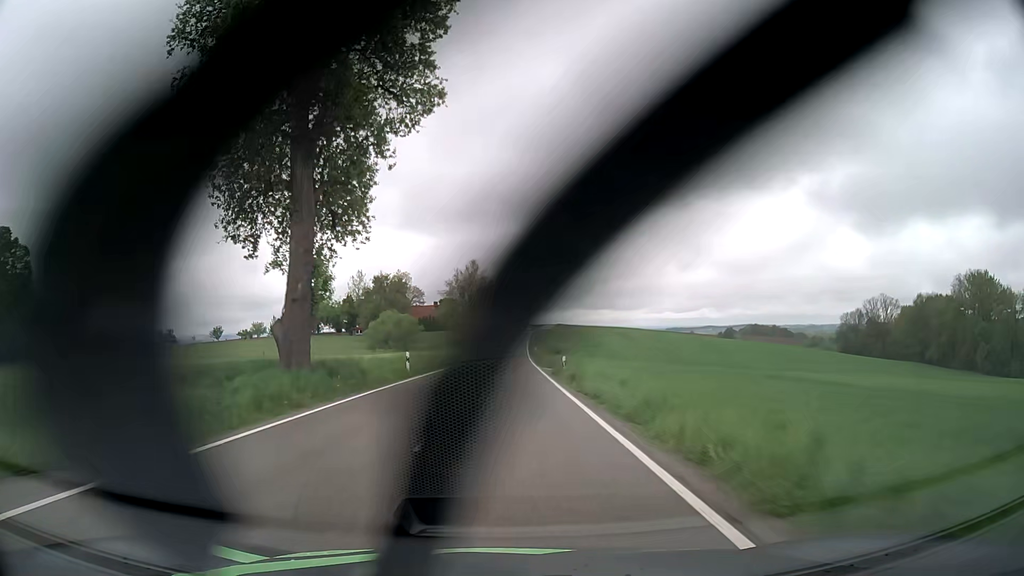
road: tertiary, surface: asphalt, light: Day
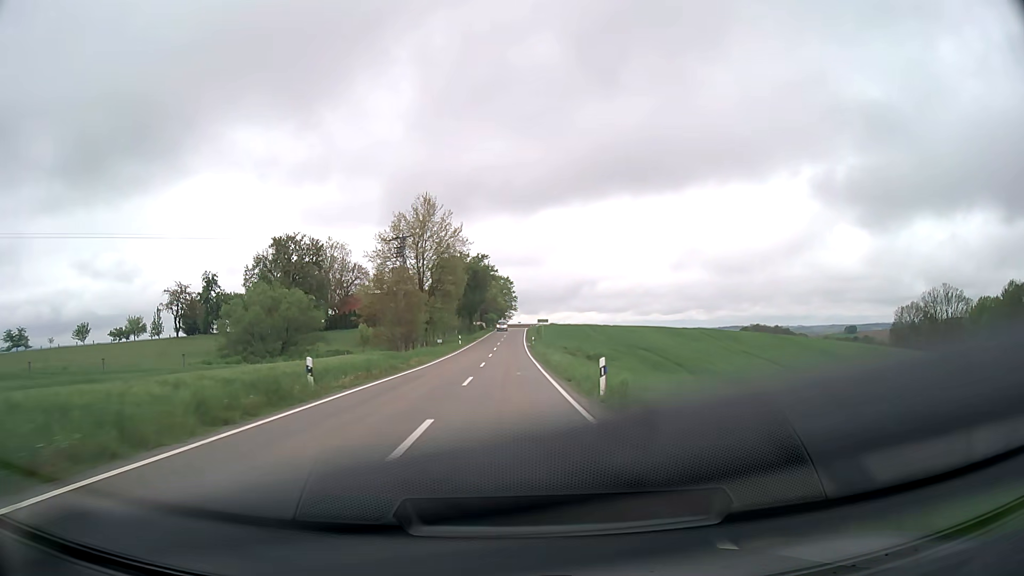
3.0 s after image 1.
(+0.9, +63.3) m; +1°
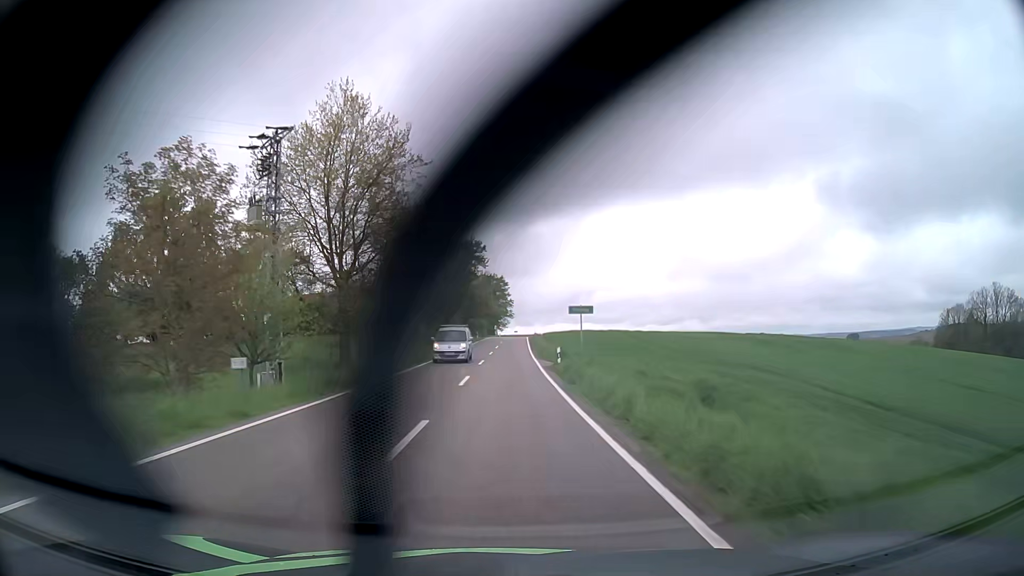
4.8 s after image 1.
(+0.2, +37.6) m; +1°
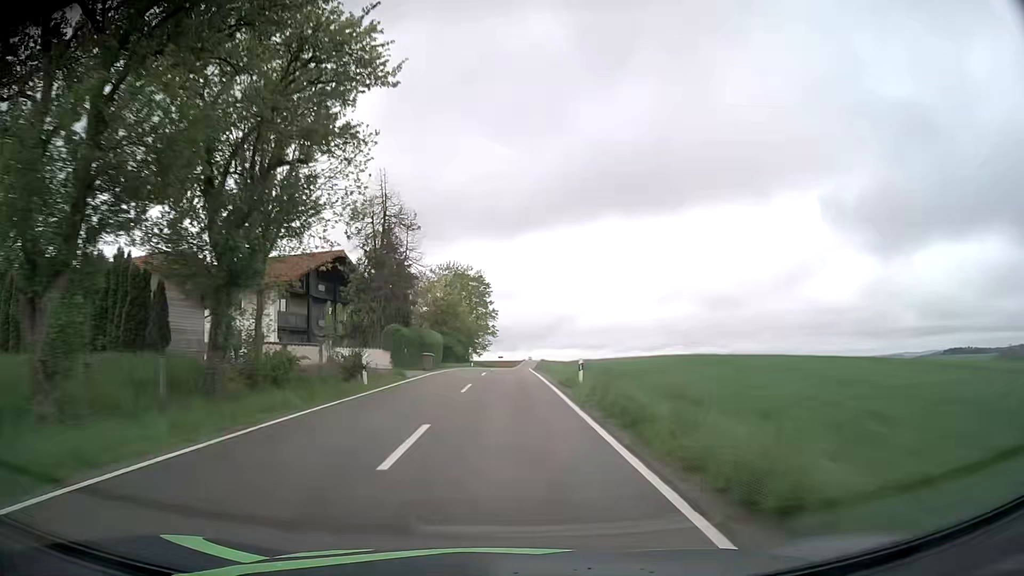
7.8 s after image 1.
(+0.4, +61.8) m; +1°
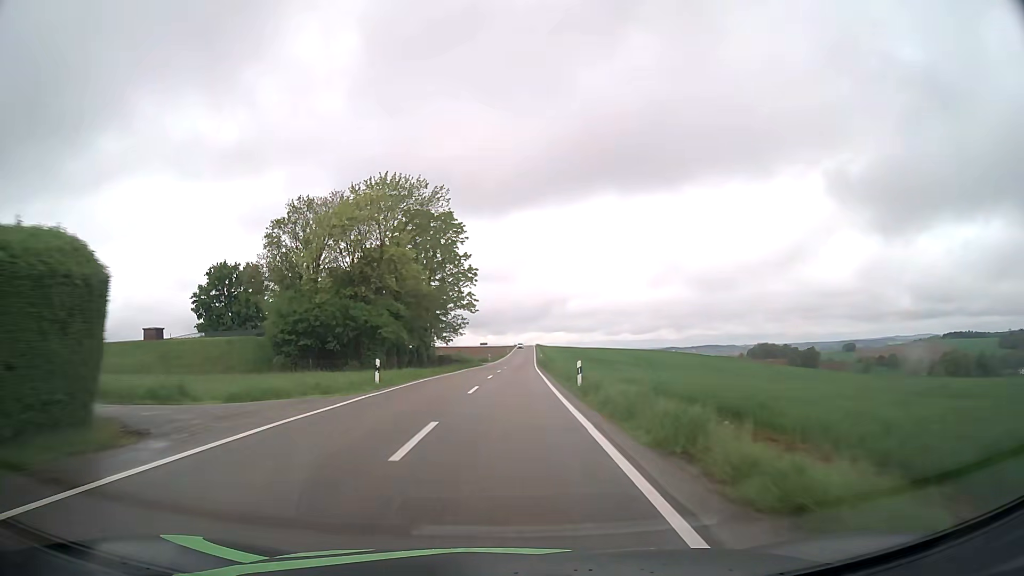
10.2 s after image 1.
(+0.6, +49.3) m; +1°
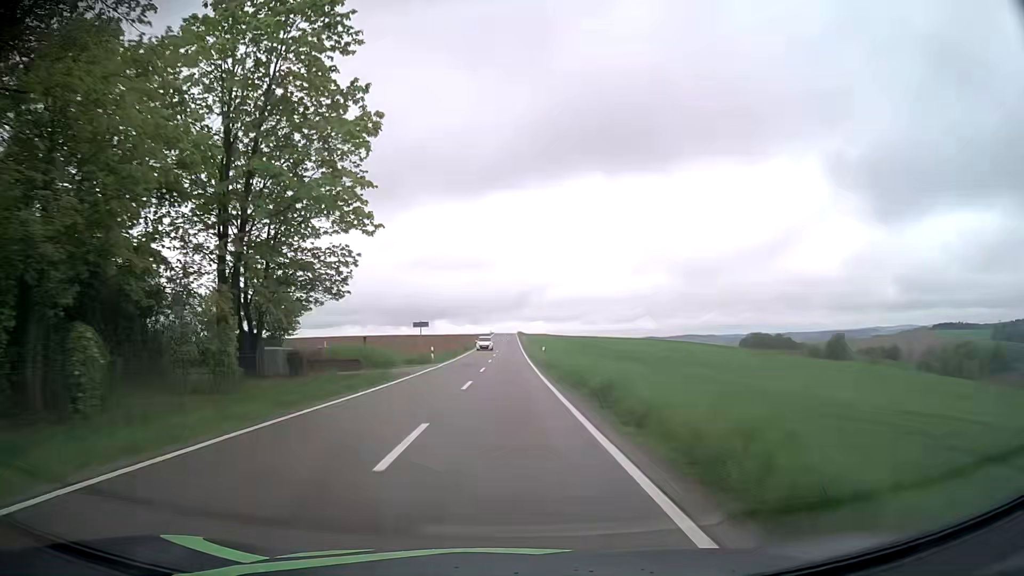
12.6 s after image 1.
(+0.9, +50.1) m; +2°
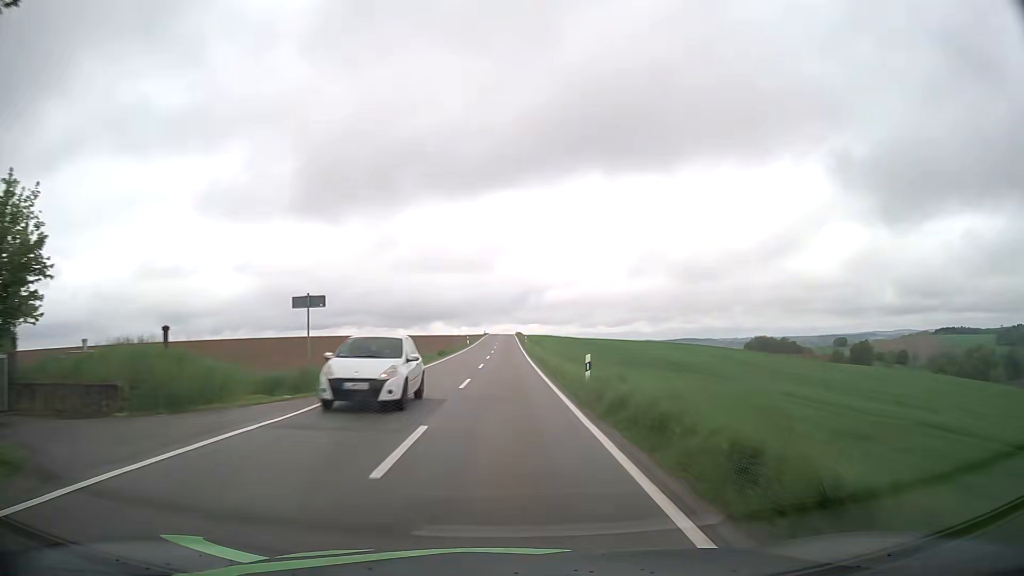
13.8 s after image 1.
(0.0, +25.2) m; 0°
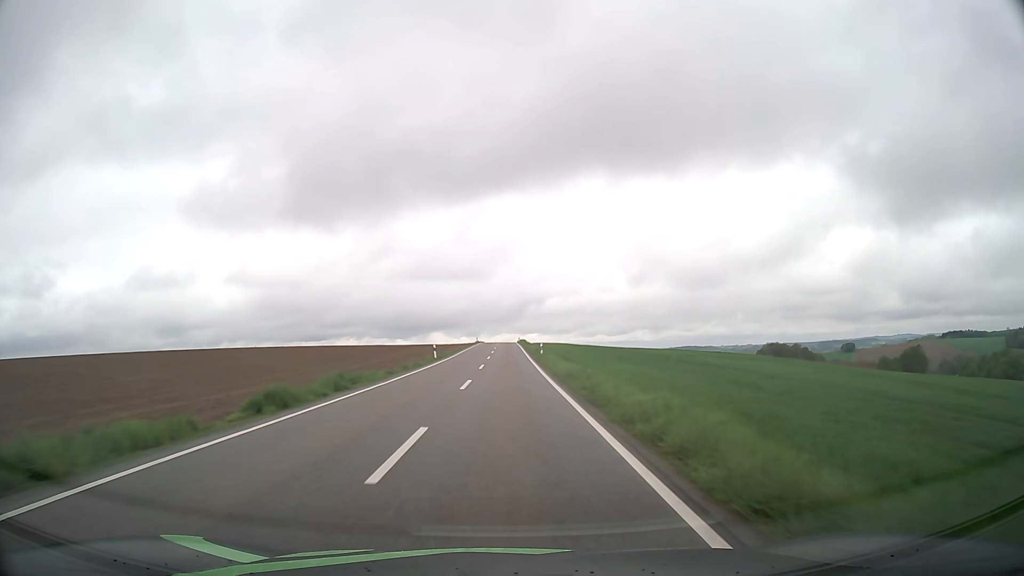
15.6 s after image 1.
(0.0, +37.7) m; 0°
(0, +10) (0, +20) (0, +30) (0, +40) (0, +50) (0, +60) (0, +70) (0, +80) (0, +90) (0, +100) m
